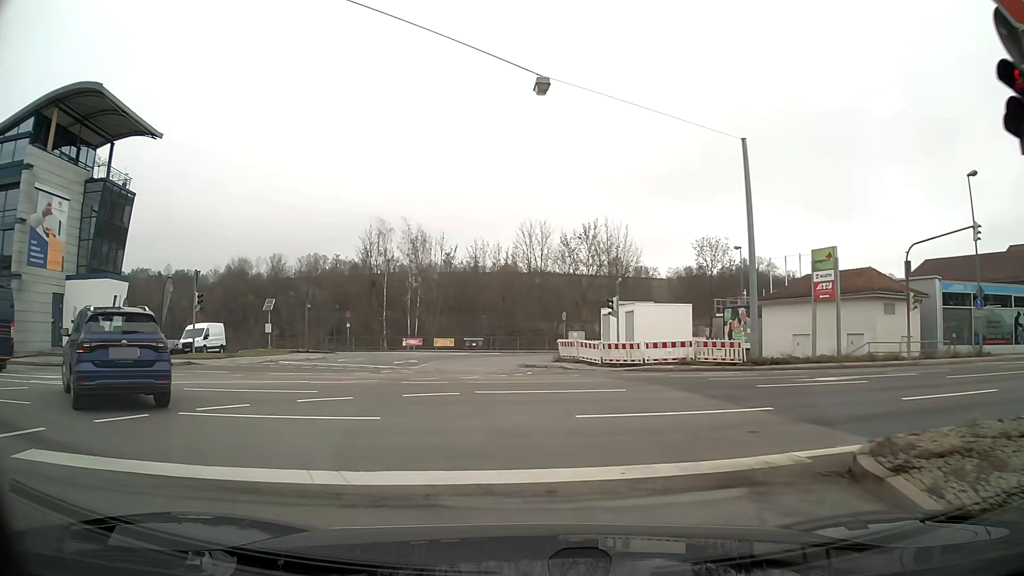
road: tertiary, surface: asphalt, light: Day
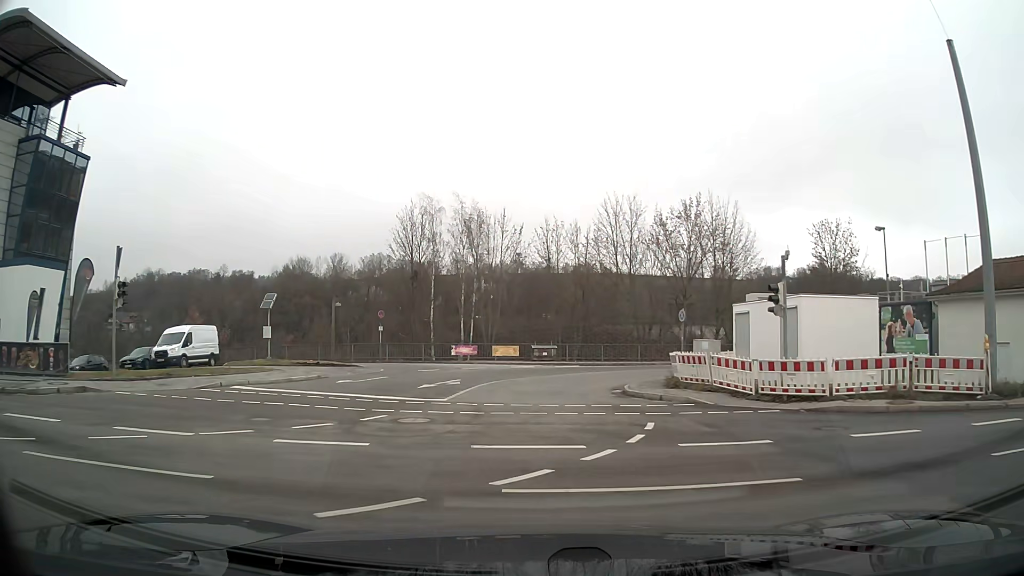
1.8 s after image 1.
(-0.7, +12.8) m; -5°
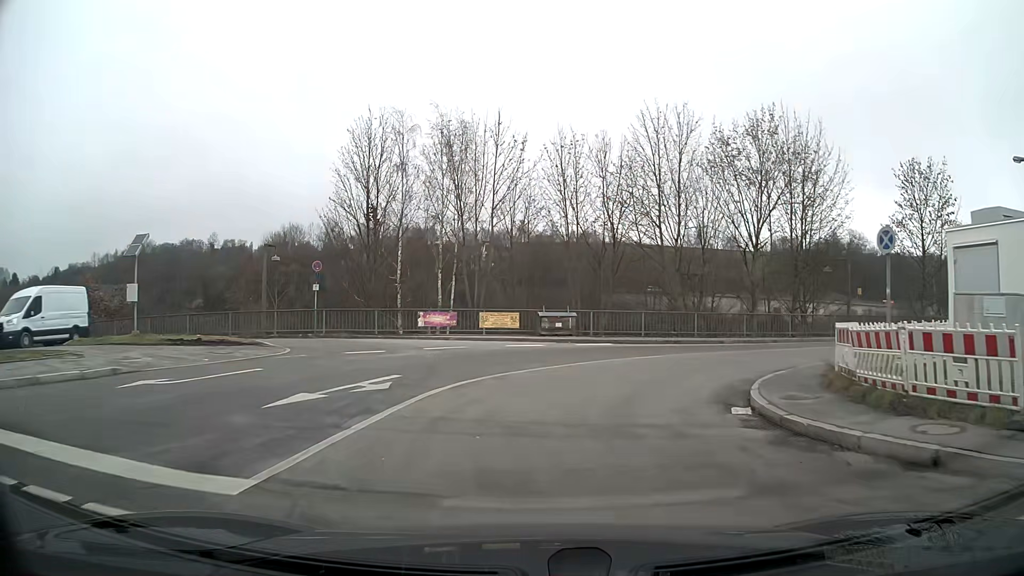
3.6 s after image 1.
(0.0, +13.8) m; +1°
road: unclassified
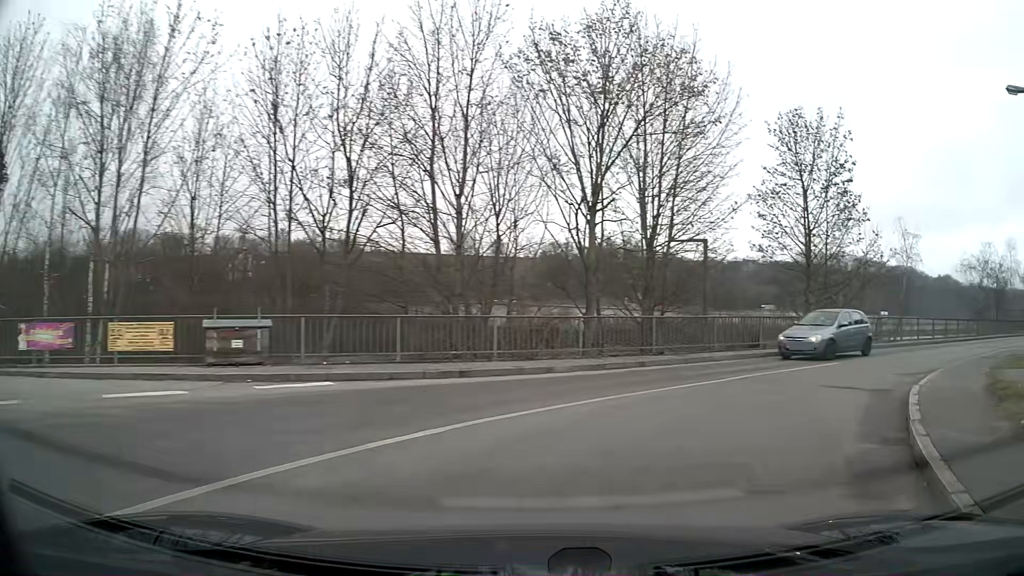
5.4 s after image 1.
(+2.3, +12.9) m; +25°
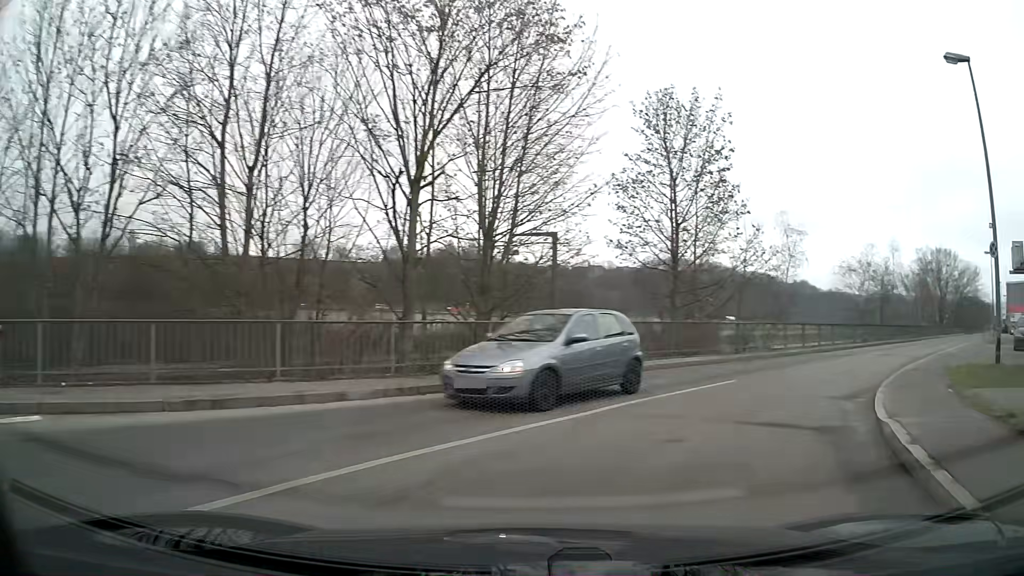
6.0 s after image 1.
(+0.4, +4.2) m; +12°
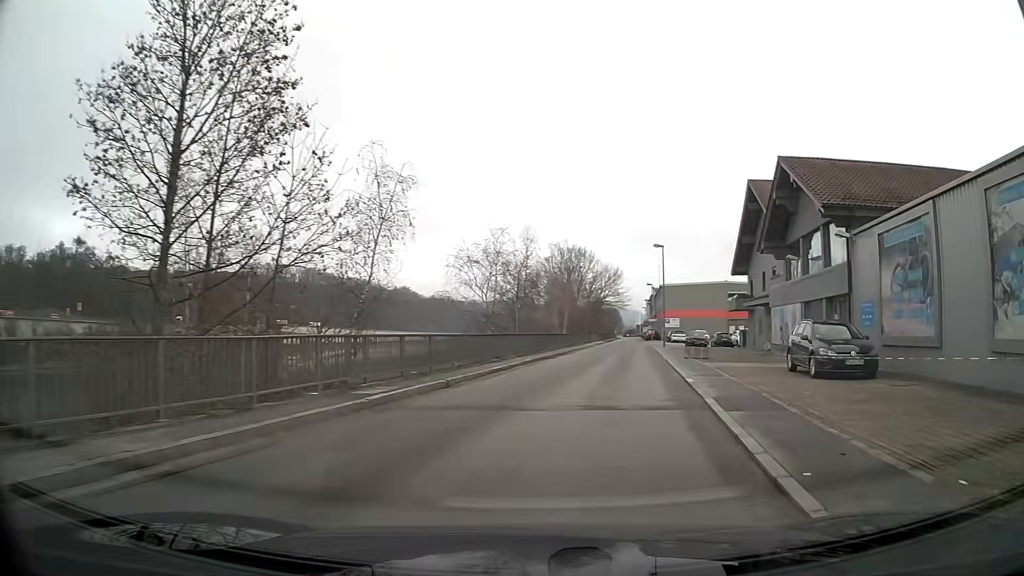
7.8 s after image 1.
(+4.1, +12.9) m; +31°
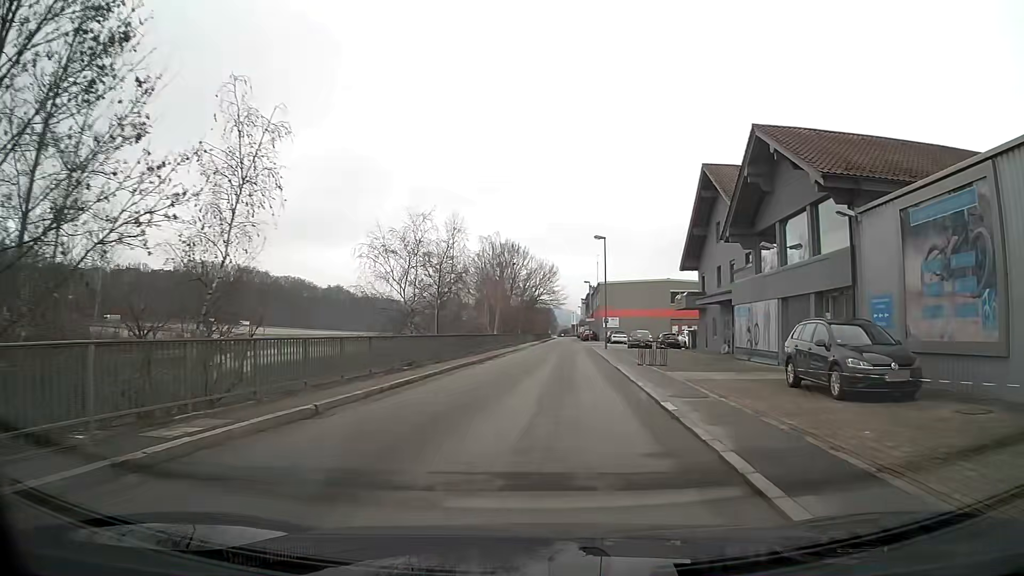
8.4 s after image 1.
(+0.2, +5.1) m; +3°
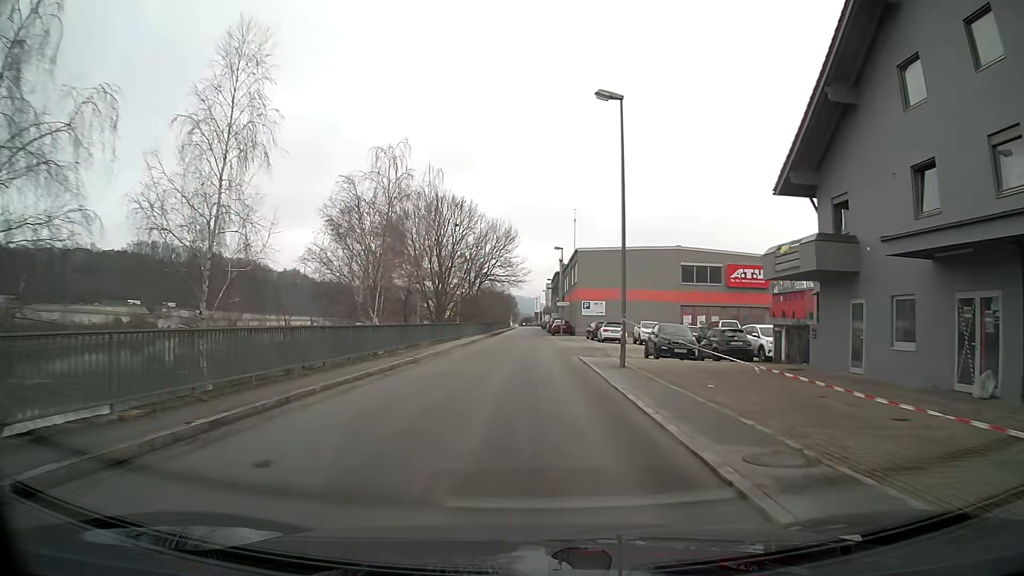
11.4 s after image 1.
(+1.3, +28.5) m; +3°
(0, +10) (0, +20) (0, +30) (0, +40) (0, +50) (0, +60) (0, +70) (0, +80) (0, +90) (0, +100) m
